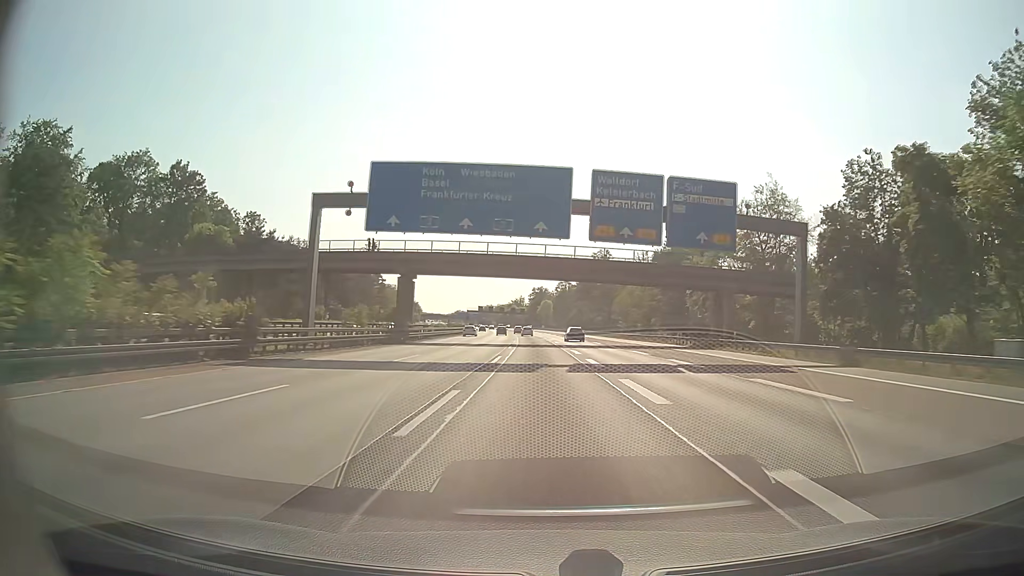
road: motorway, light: Day
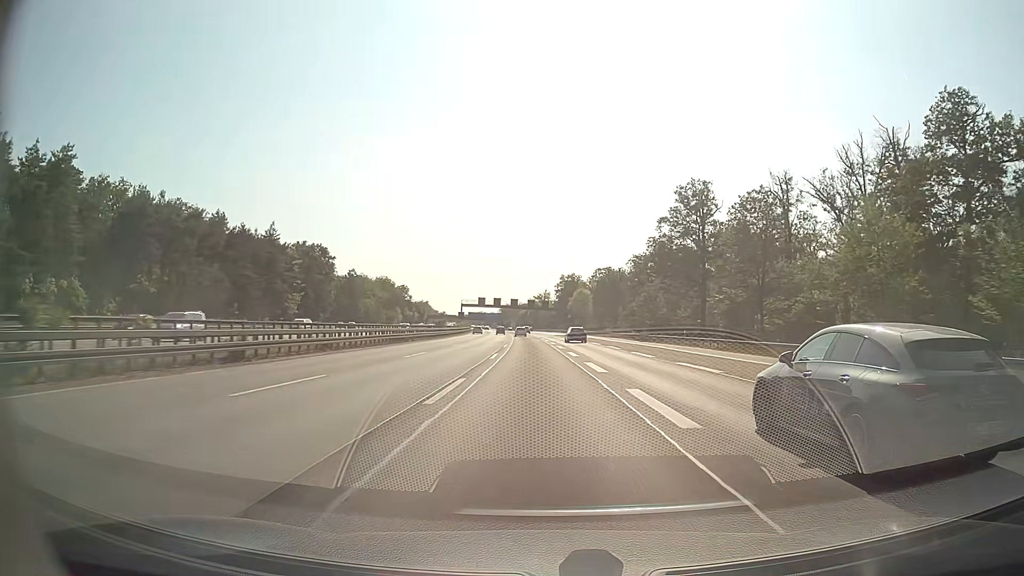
(-1.4, +87.1) m; -2°
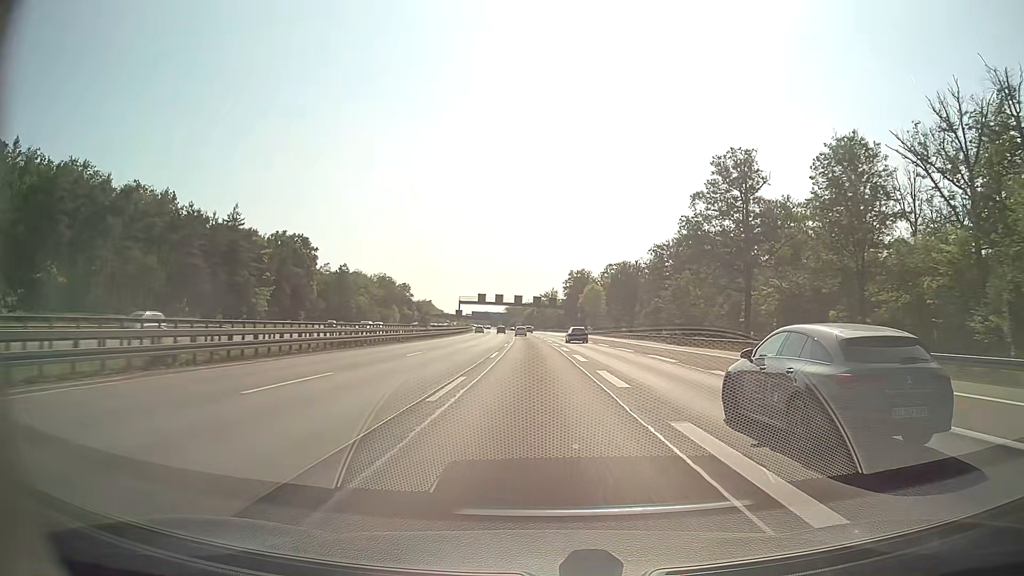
(-0.1, +17.4) m; -1°
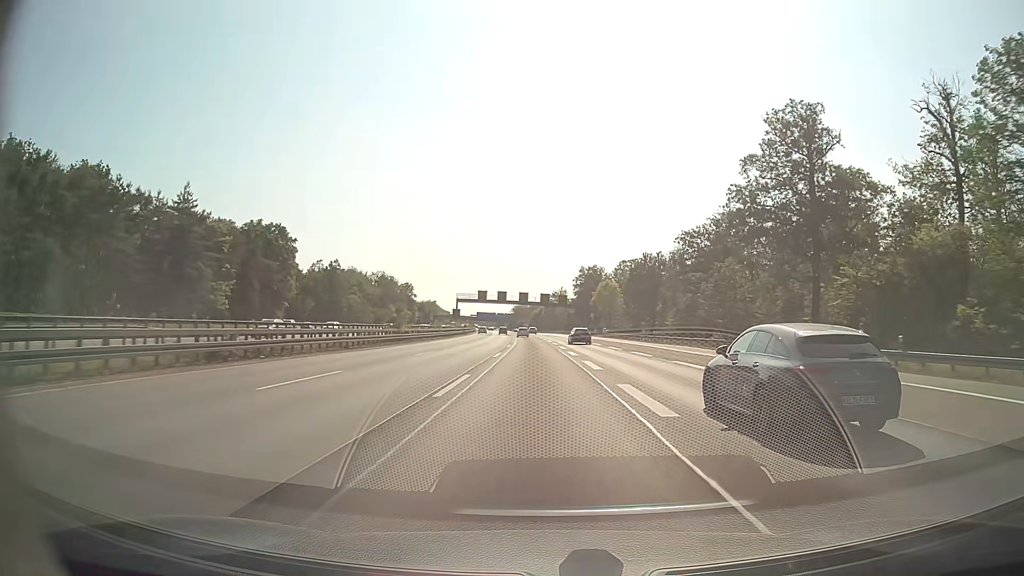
(-0.1, +17.4) m; -1°
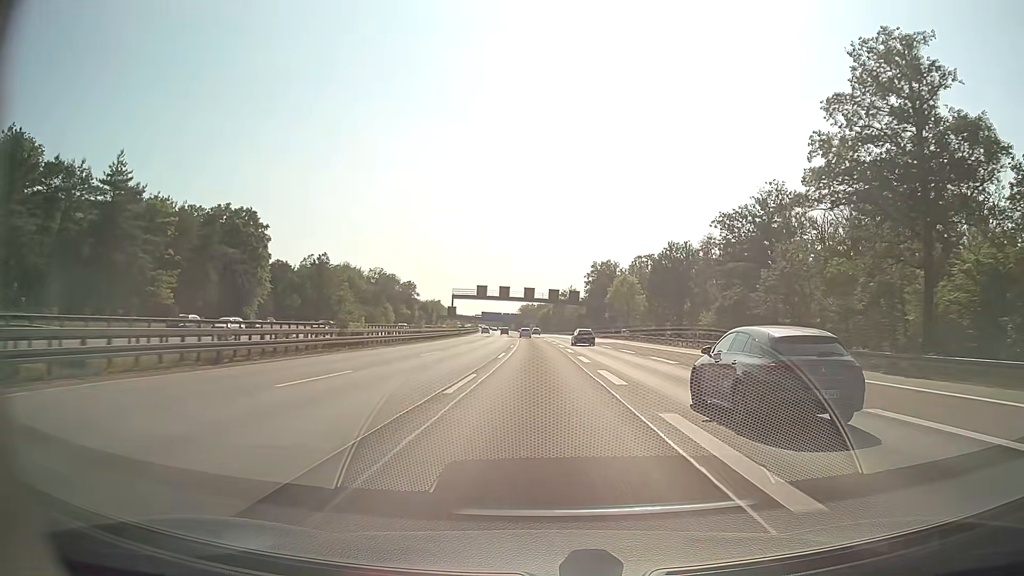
(-0.1, +17.4) m; -1°
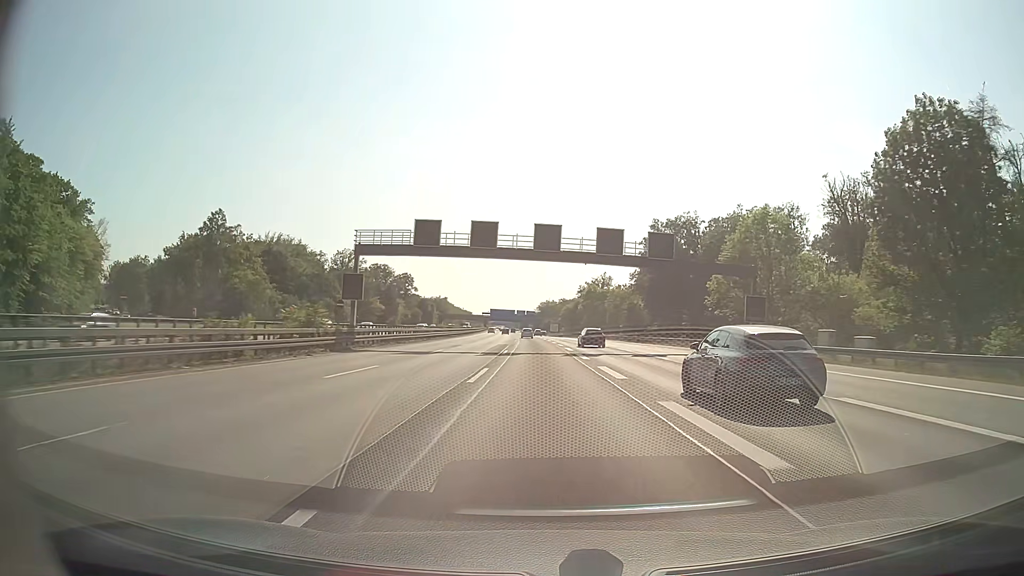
(-1.1, +69.6) m; -2°
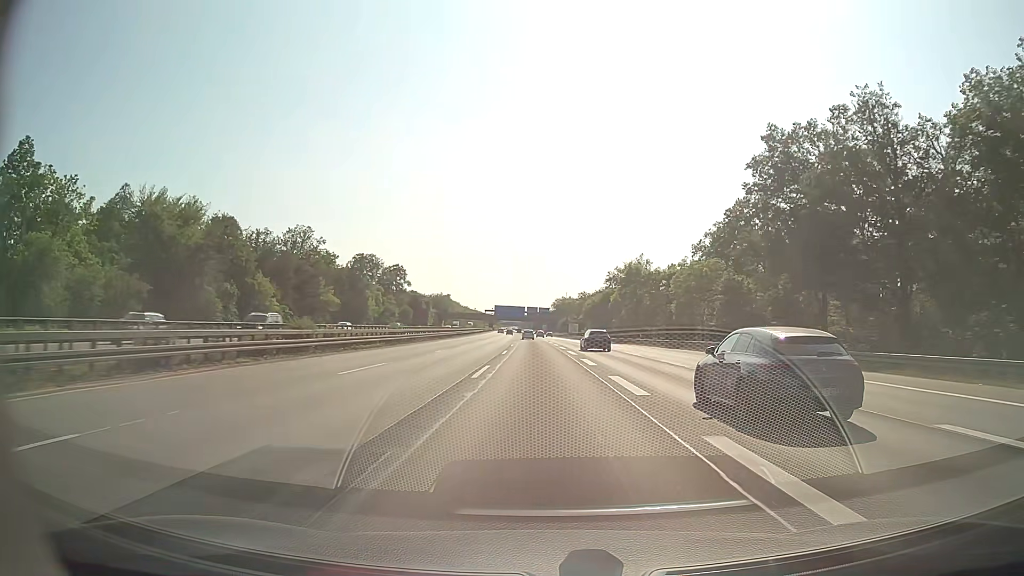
(-0.5, +52.2) m; -1°
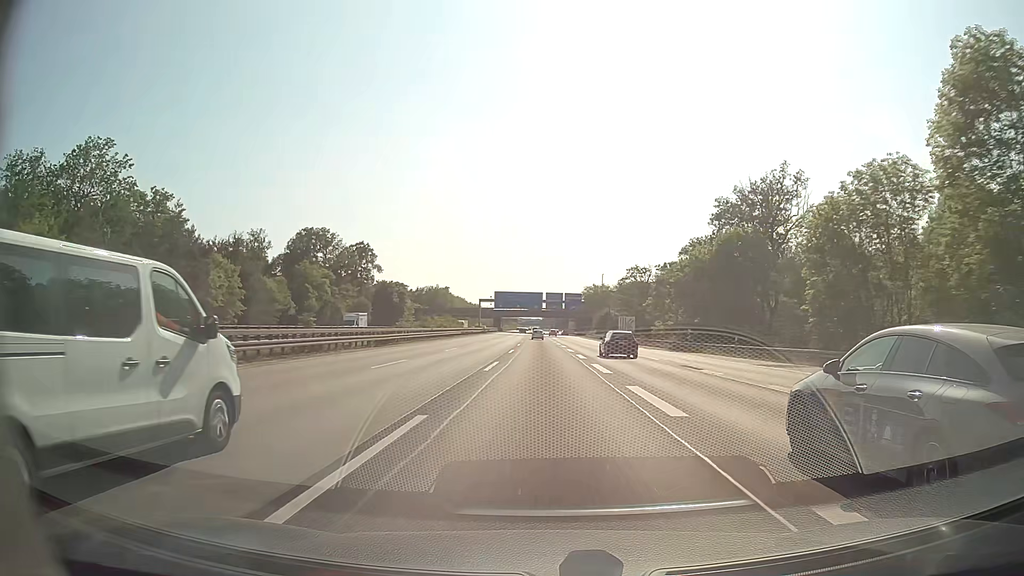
(-1.7, +87.0) m; -2°
(0, +10) (0, +20) (0, +30) (0, +40) (0, +50) (0, +60) (0, +70) (-1, +80) (-1, +90) (-1, +100) m
